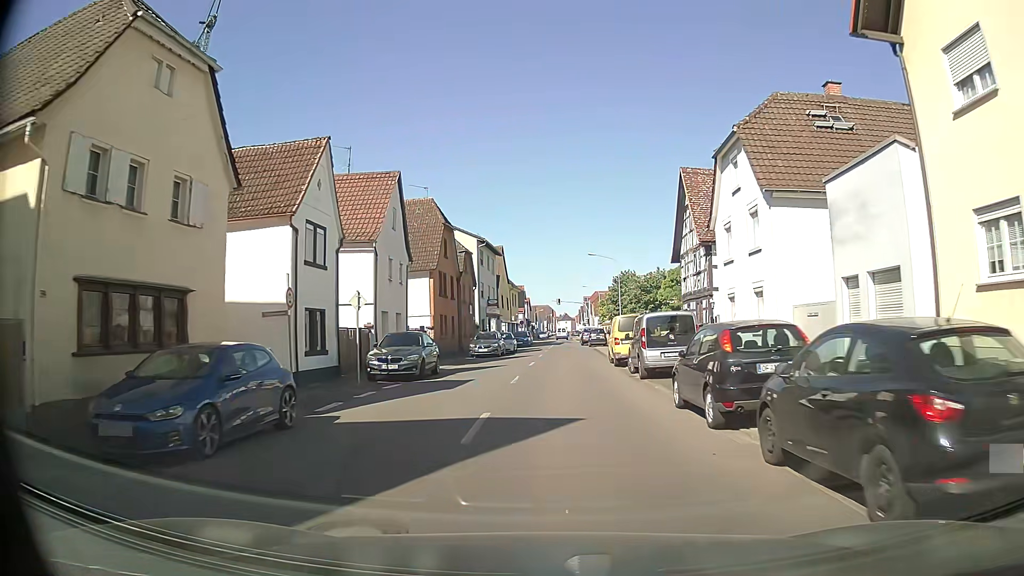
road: tertiary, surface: asphalt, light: Day
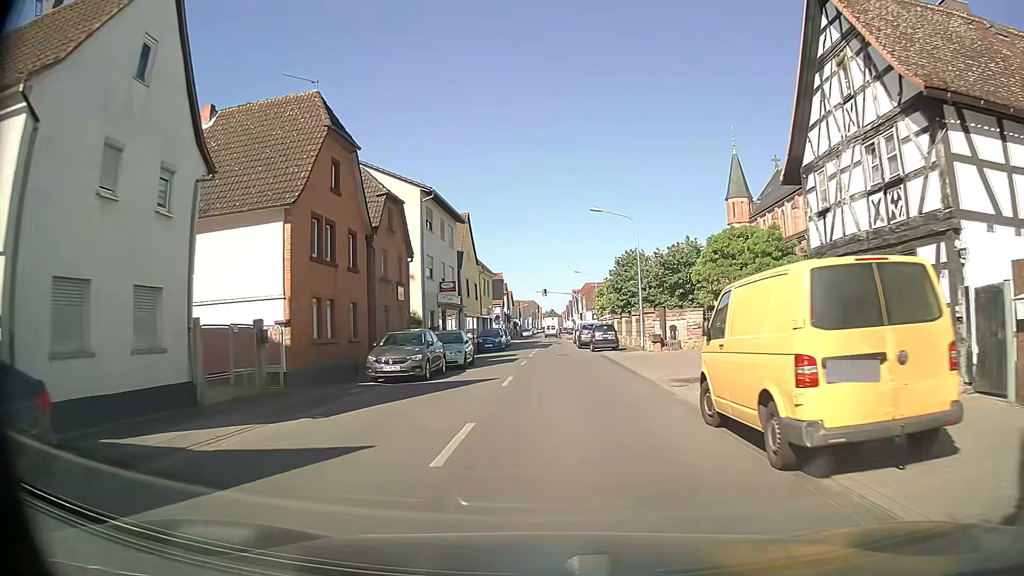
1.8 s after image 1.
(0.0, +19.8) m; 0°
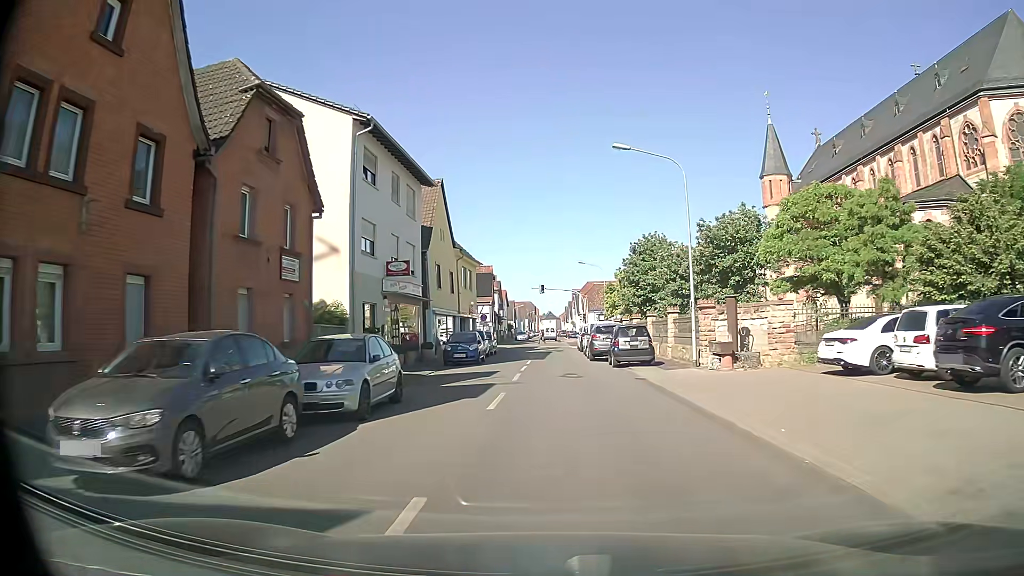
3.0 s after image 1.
(0.0, +13.4) m; +2°
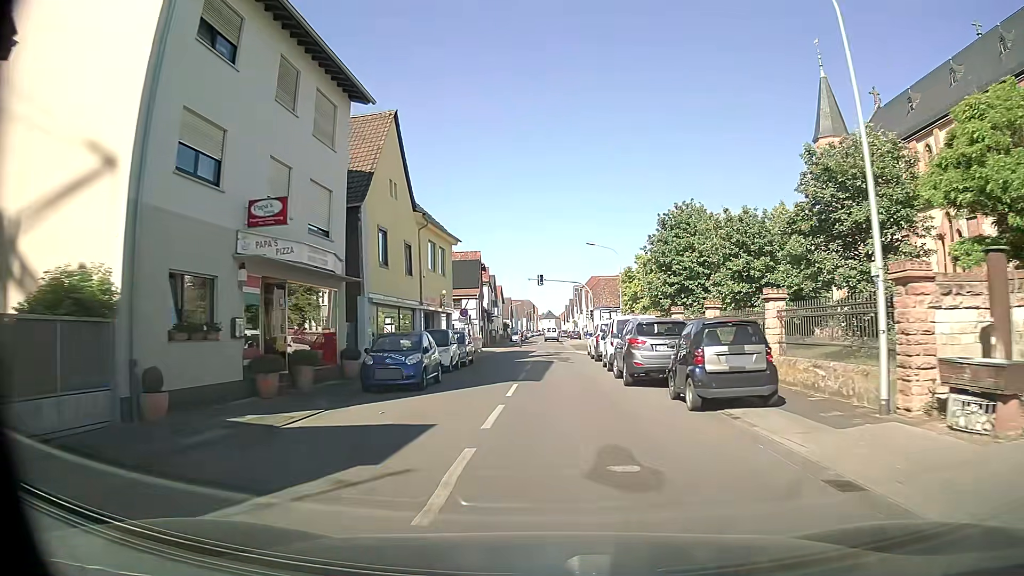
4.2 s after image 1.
(-0.4, +13.6) m; -1°
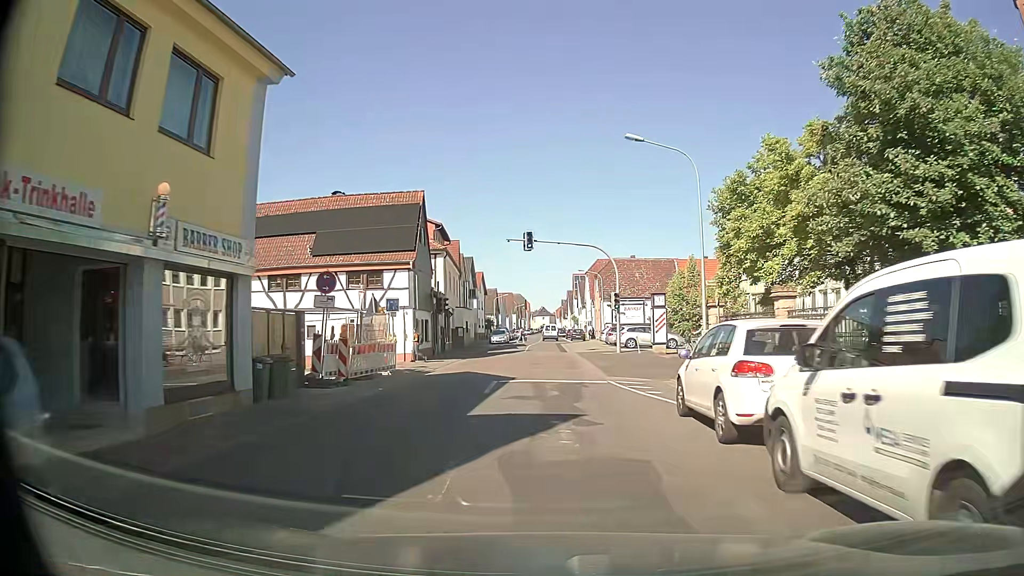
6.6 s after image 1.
(0.0, +27.2) m; 0°
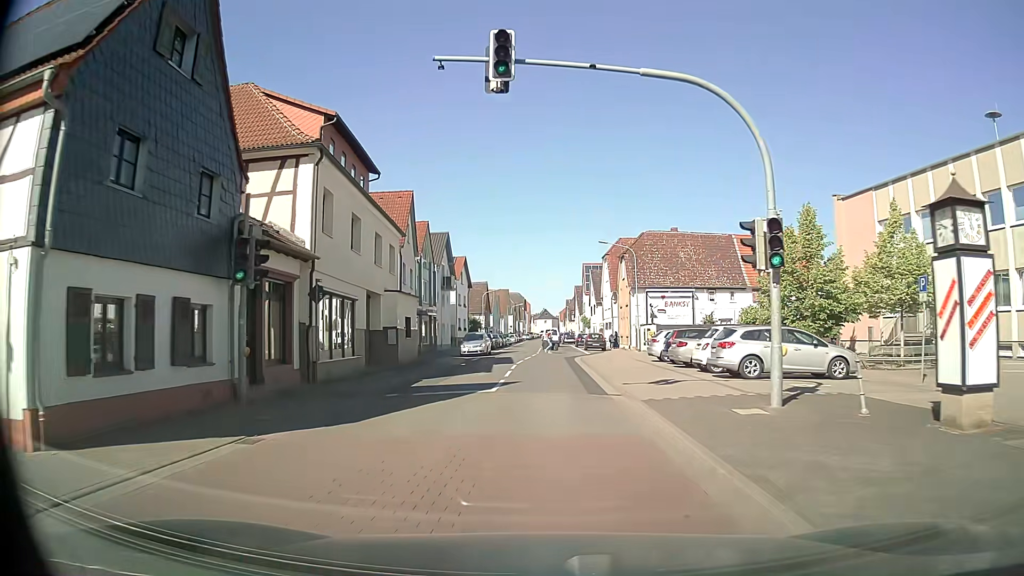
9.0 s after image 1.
(+0.3, +25.6) m; 0°
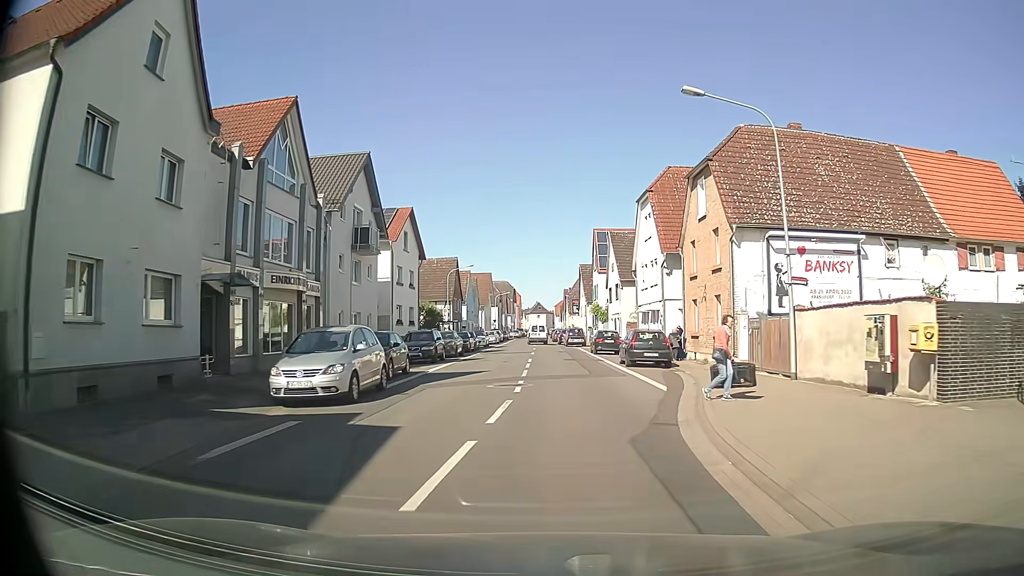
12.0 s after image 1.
(+0.1, +29.9) m; +1°
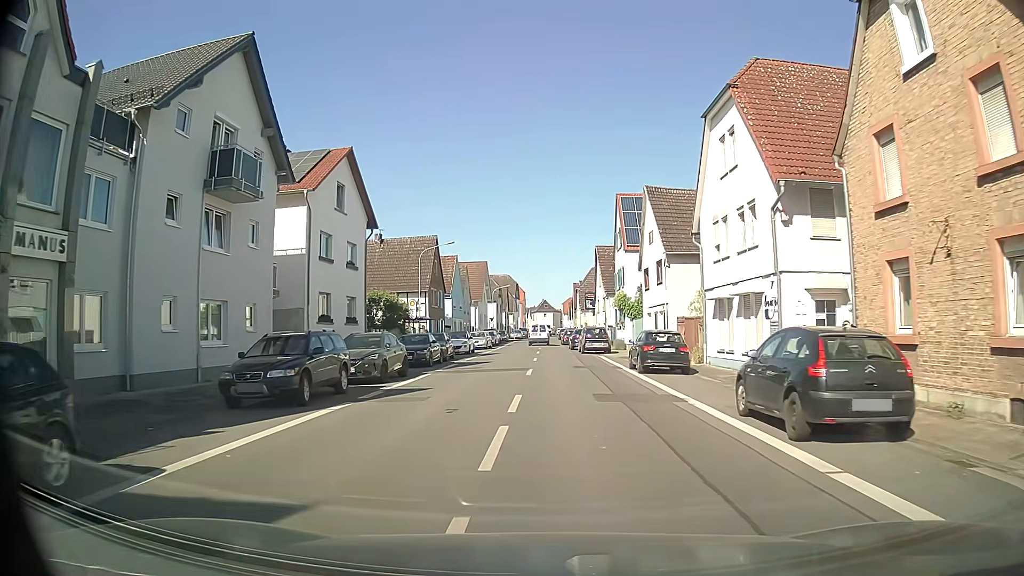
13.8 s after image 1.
(+0.1, +17.3) m; -1°
